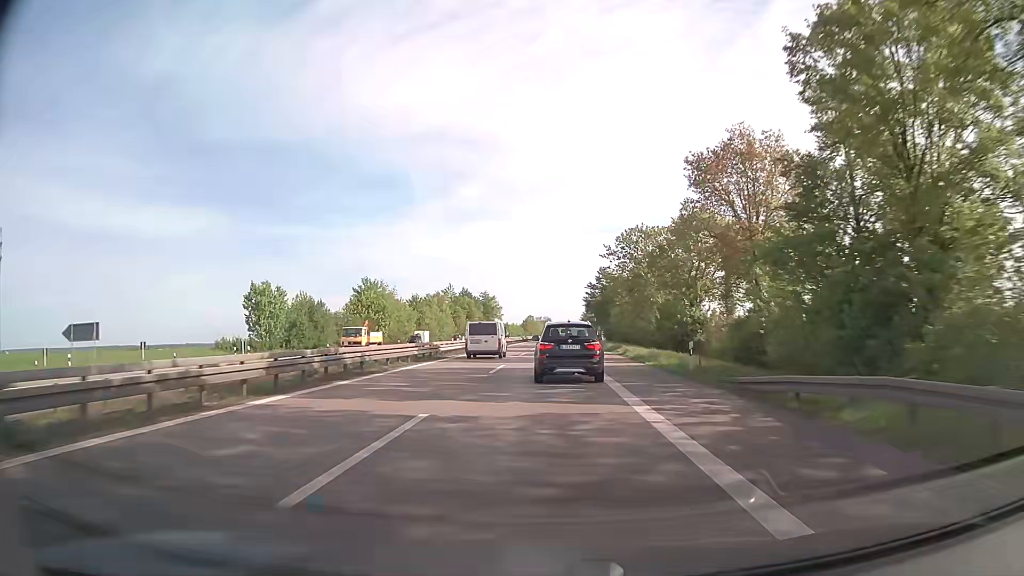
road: trunk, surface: asphalt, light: Day
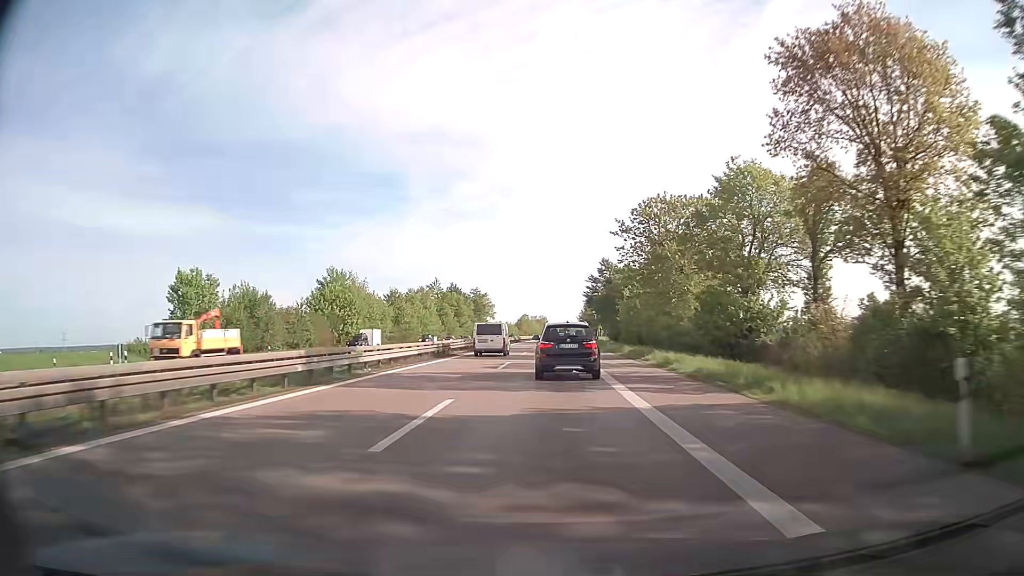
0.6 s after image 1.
(0.0, +15.6) m; 0°
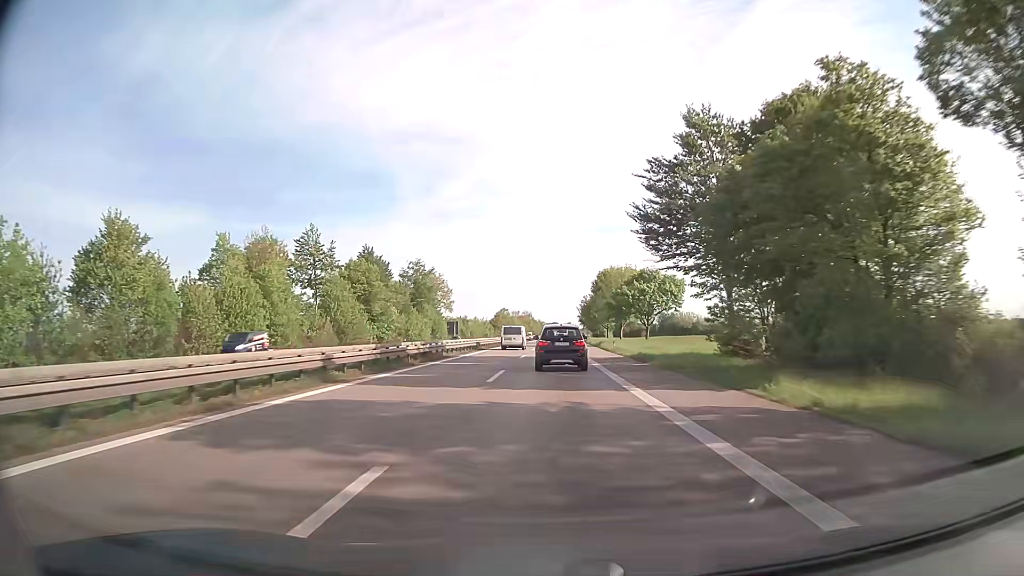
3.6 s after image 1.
(+0.9, +79.6) m; +1°
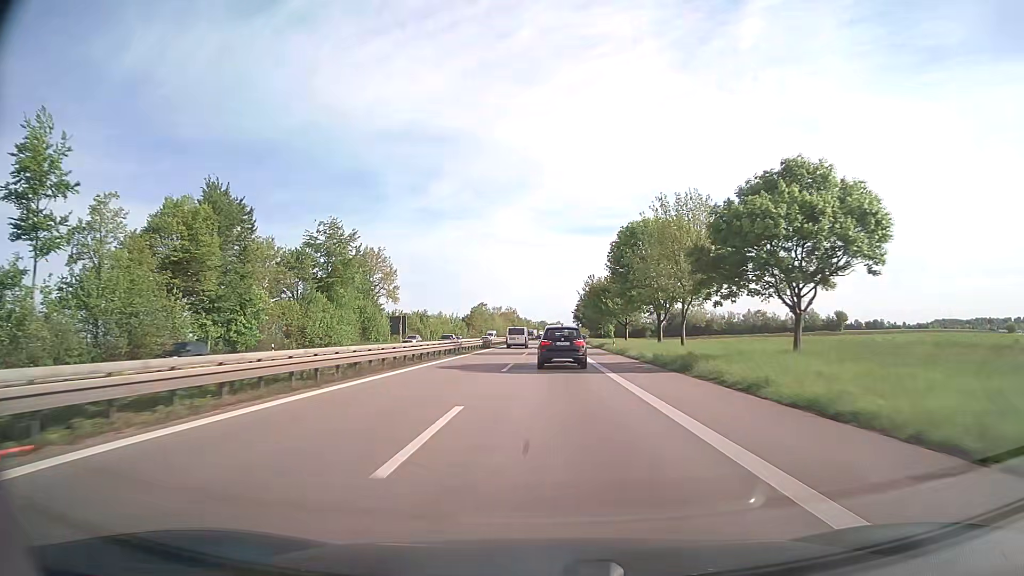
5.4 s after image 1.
(+0.3, +48.9) m; +1°
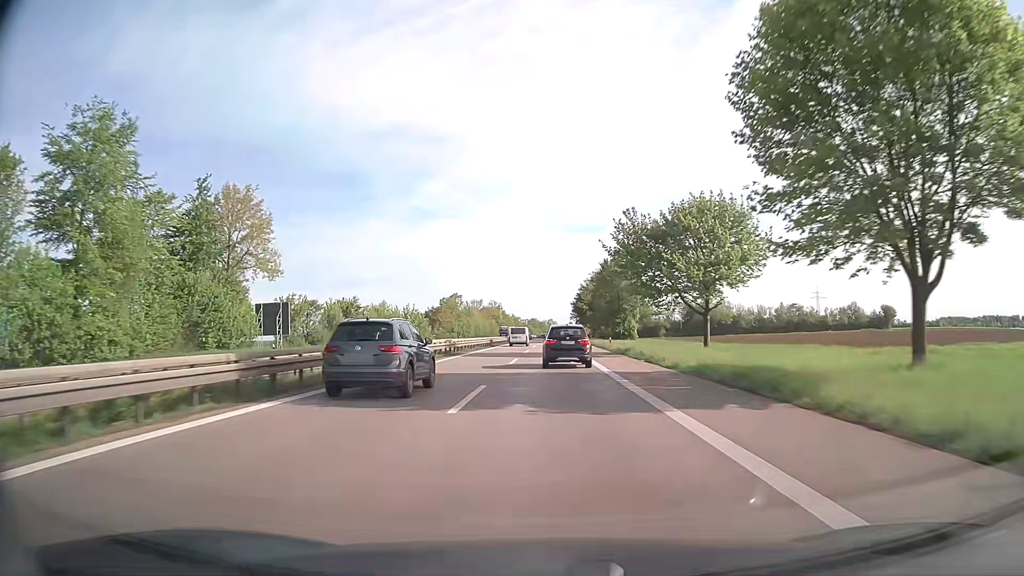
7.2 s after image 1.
(+0.3, +49.5) m; +1°
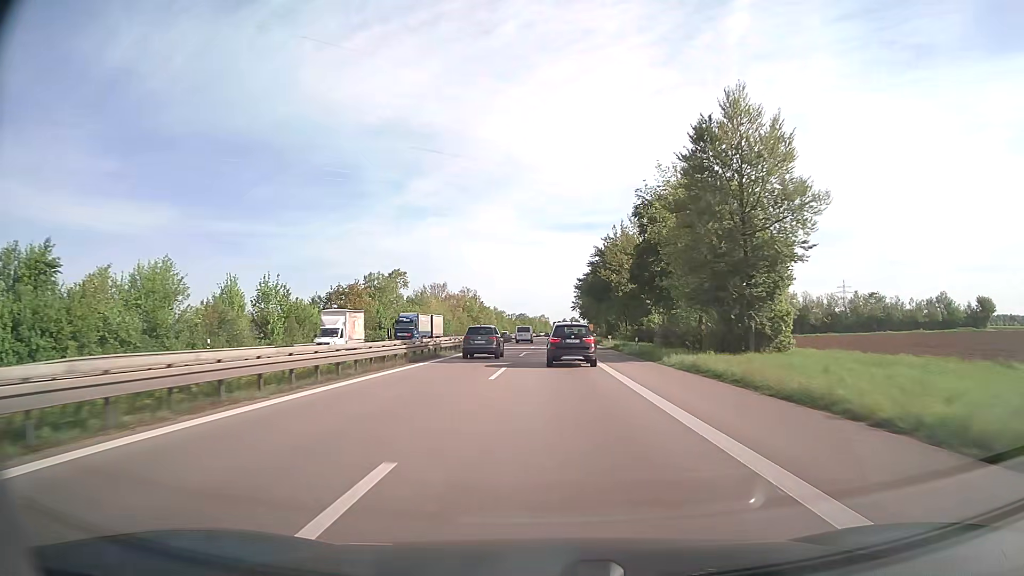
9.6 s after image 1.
(+0.5, +64.9) m; +1°
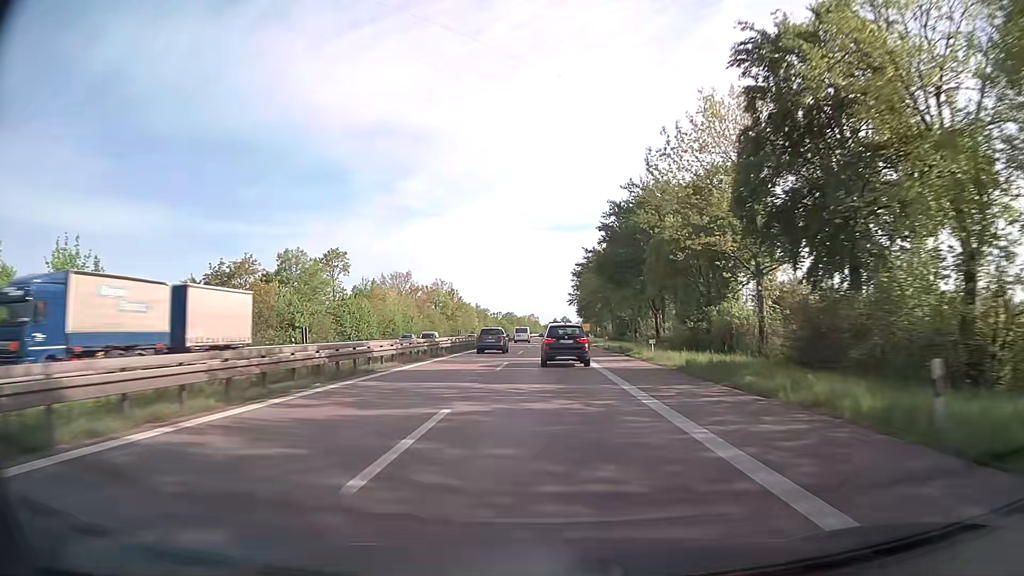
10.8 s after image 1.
(+0.2, +31.4) m; +1°
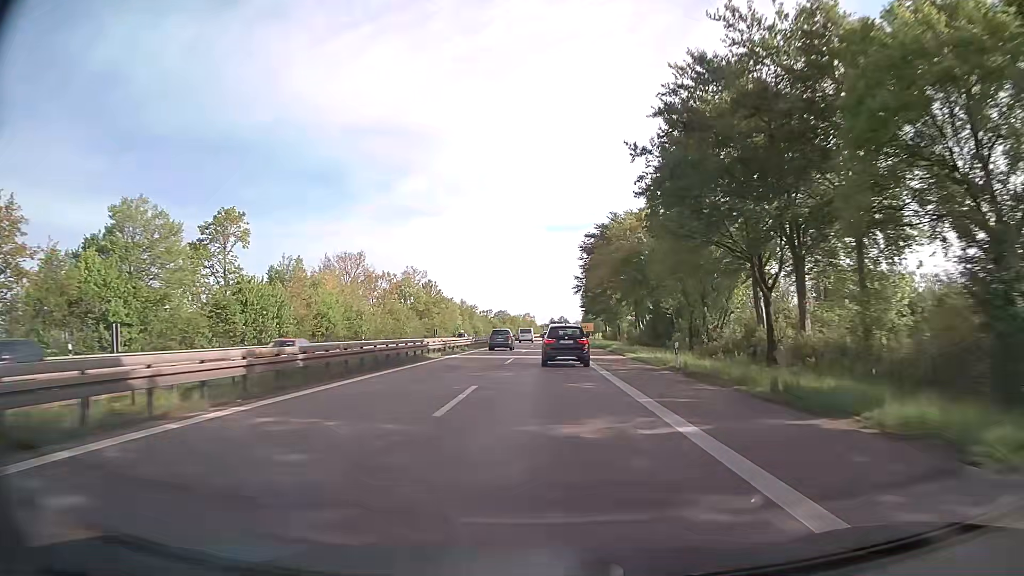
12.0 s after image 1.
(+0.2, +31.1) m; 0°
(0, +10) (0, +20) (0, +30) (0, +40) (0, +50) (+1, +60) (+1, +70) (+1, +80) (+1, +90) (+1, +100) m
